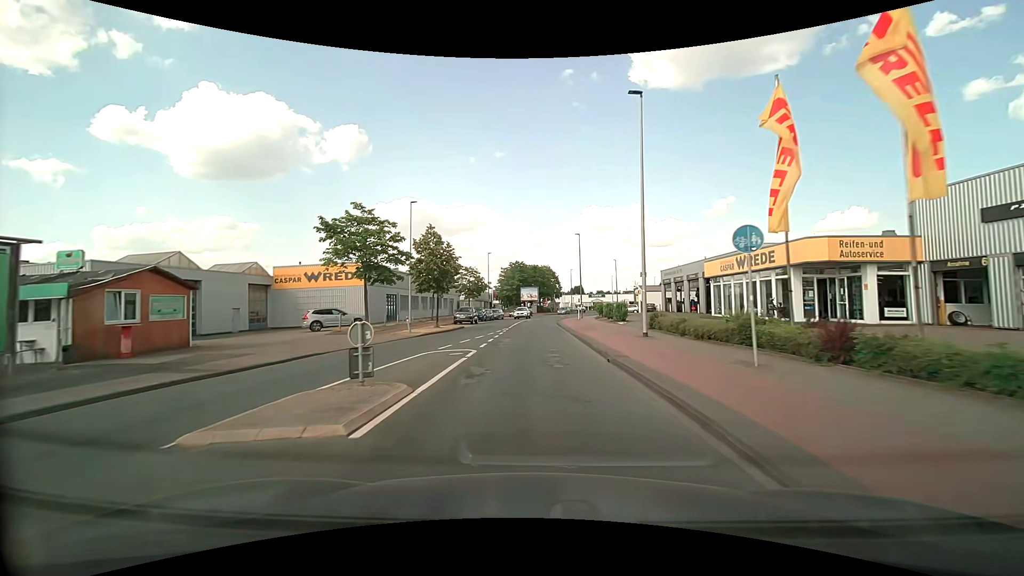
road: tertiary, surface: asphalt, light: Day
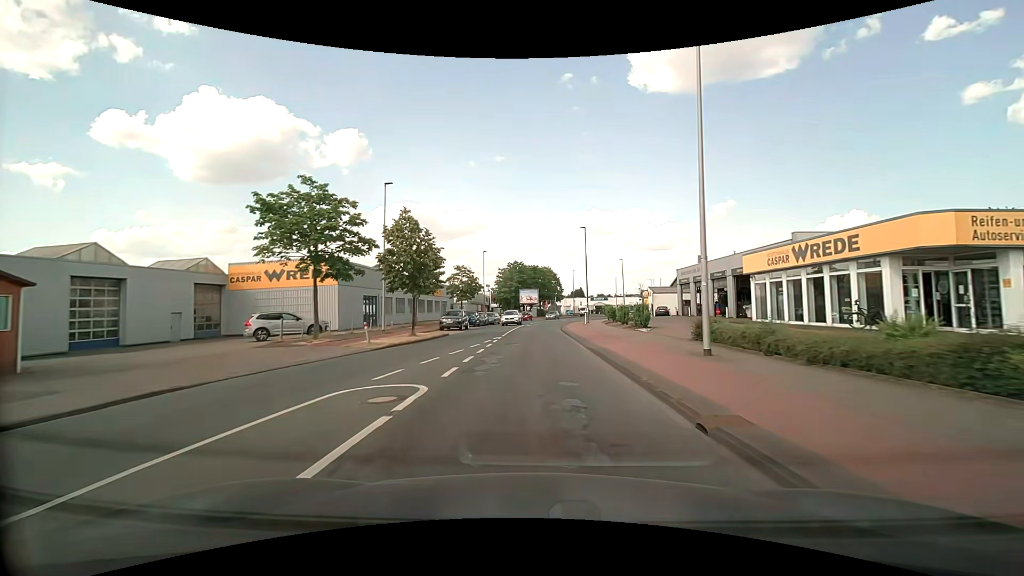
(0.0, +7.3) m; 0°
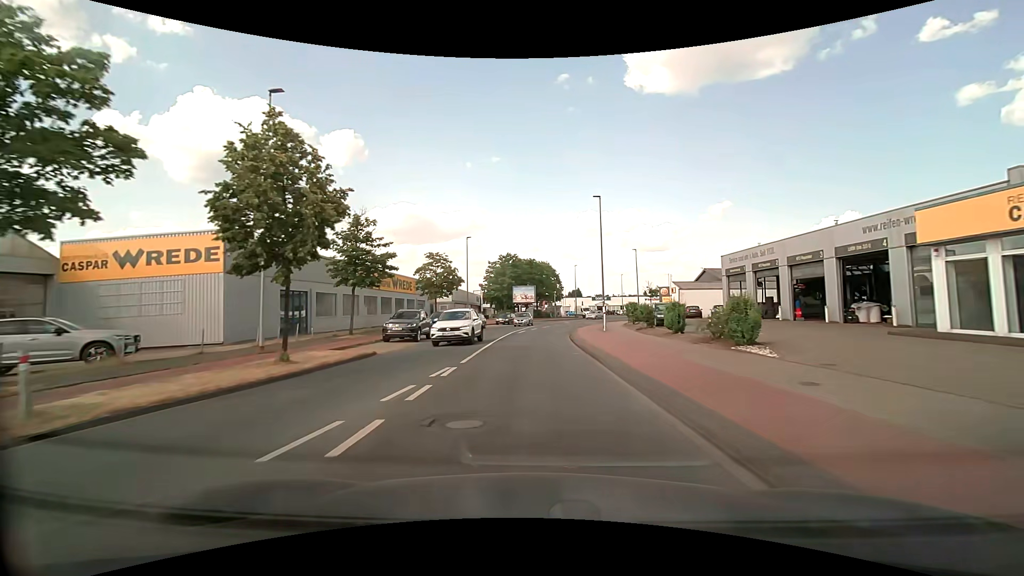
(0.0, +14.8) m; 0°
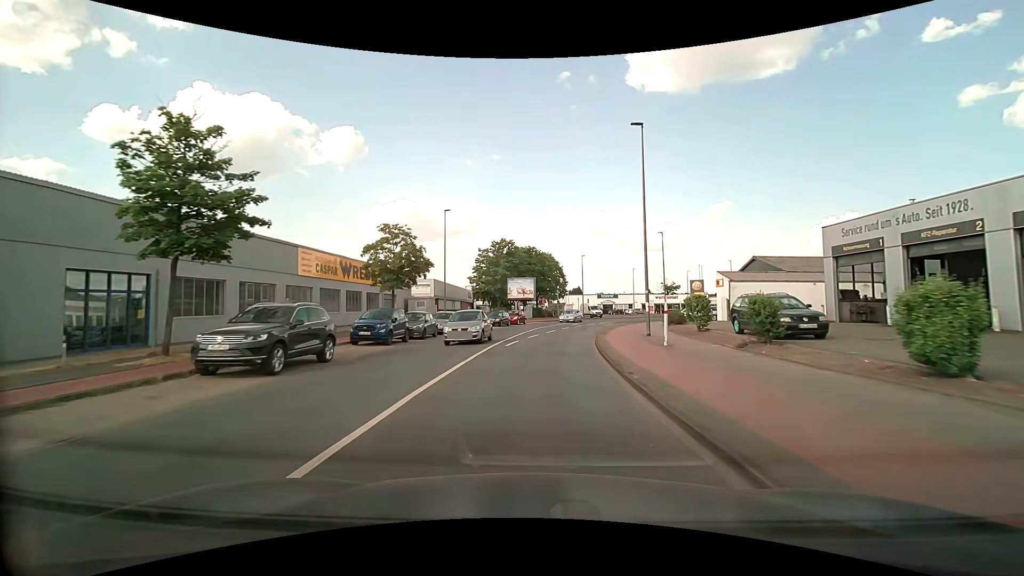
(0.0, +14.9) m; 0°
(0, +10) (+1, +20) (+2, +30) (+4, +40) (+6, +49) (+10, +59) (+14, +68) (+19, +77) (+24, +85) (+30, +93) m
